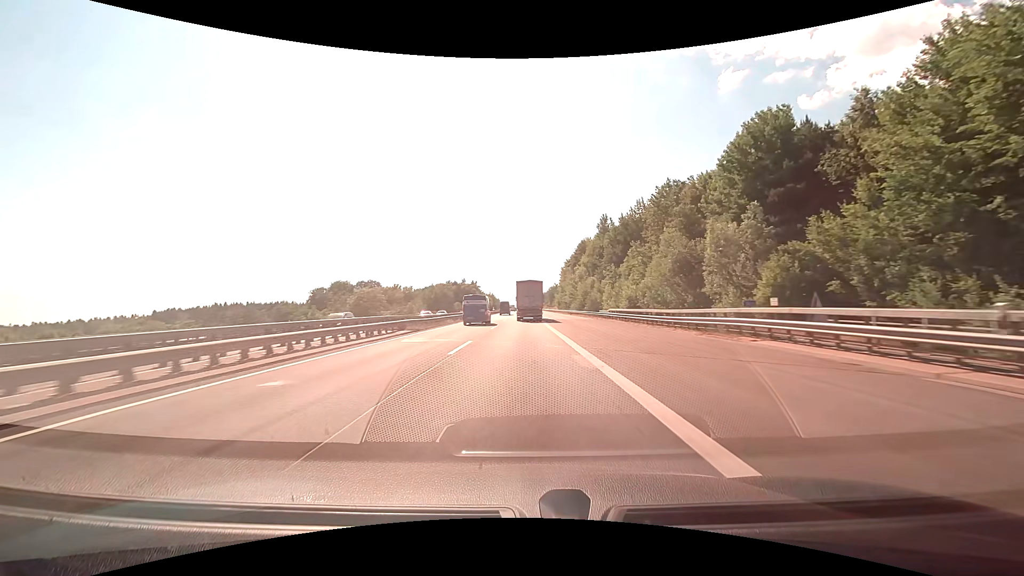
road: motorway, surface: asphalt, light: Day
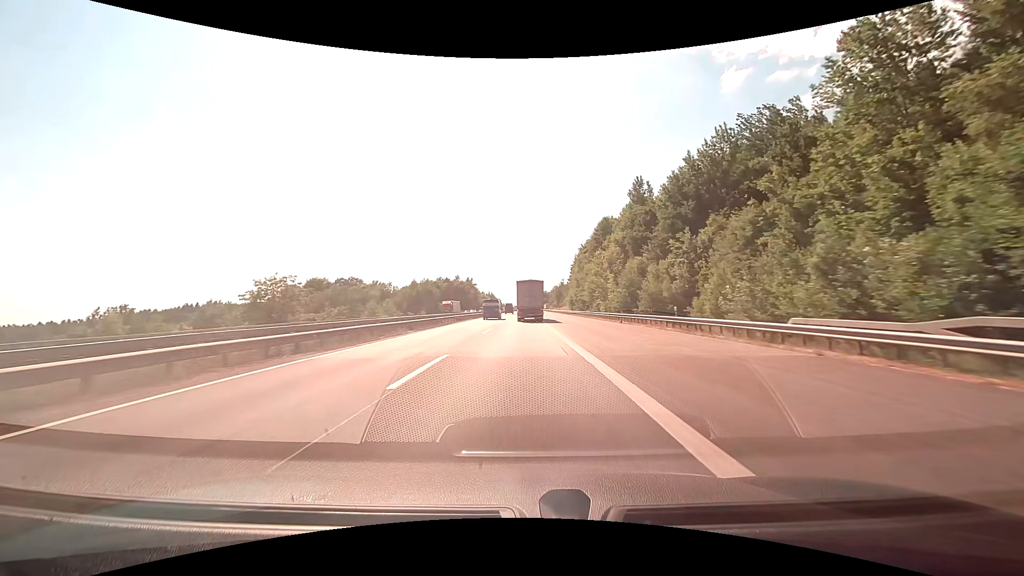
(0.0, +42.6) m; 0°
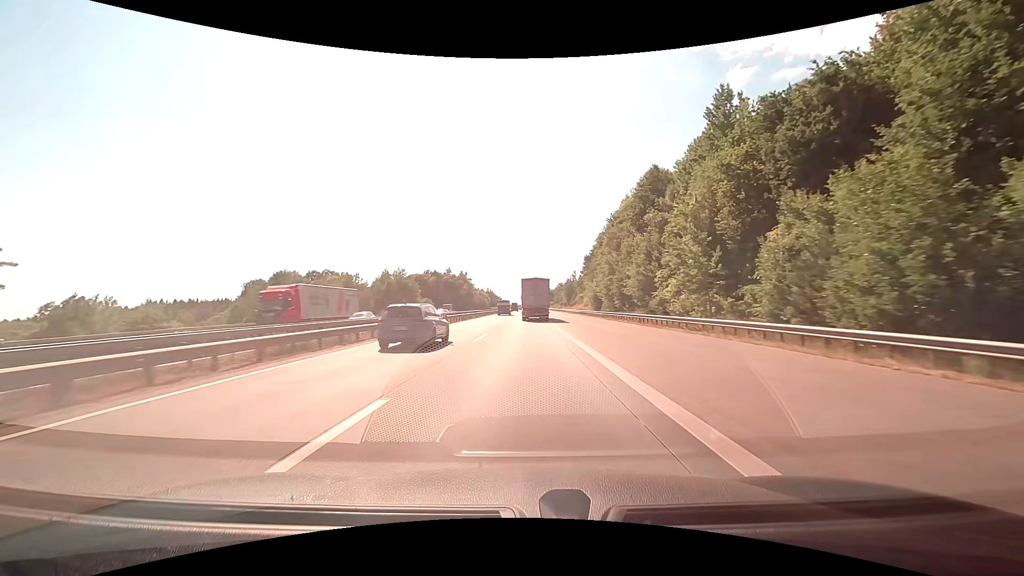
(-0.3, +43.2) m; 0°
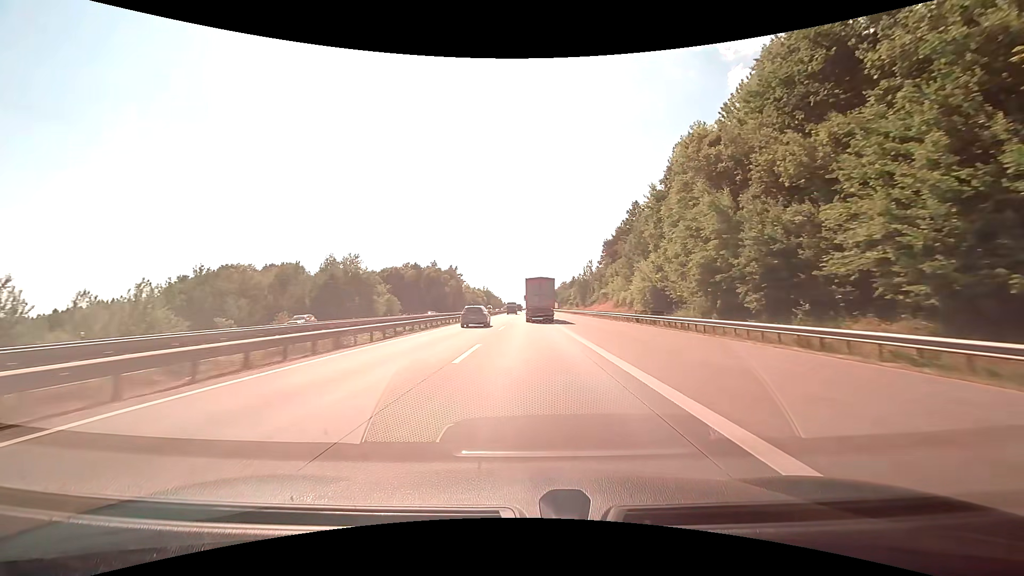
(-0.1, +43.3) m; 0°
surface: concrete
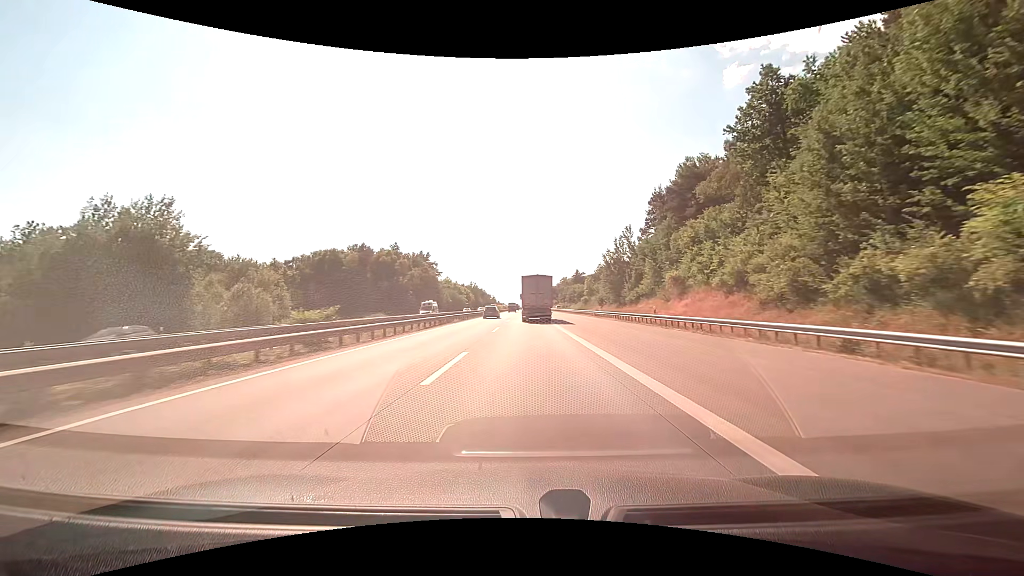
(+0.5, +57.6) m; +1°
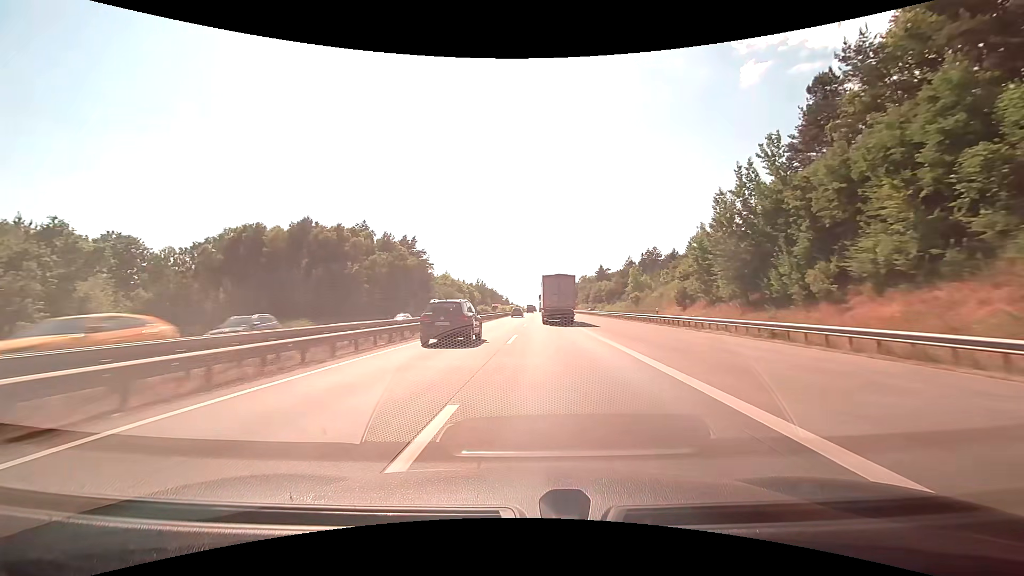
(-0.6, +44.1) m; -2°
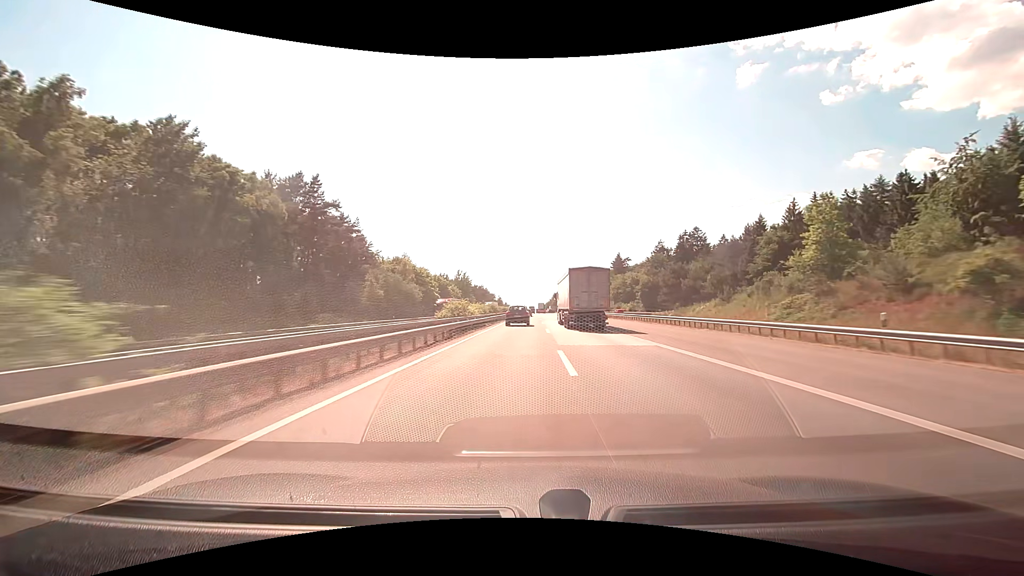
(-0.4, +63.6) m; 0°
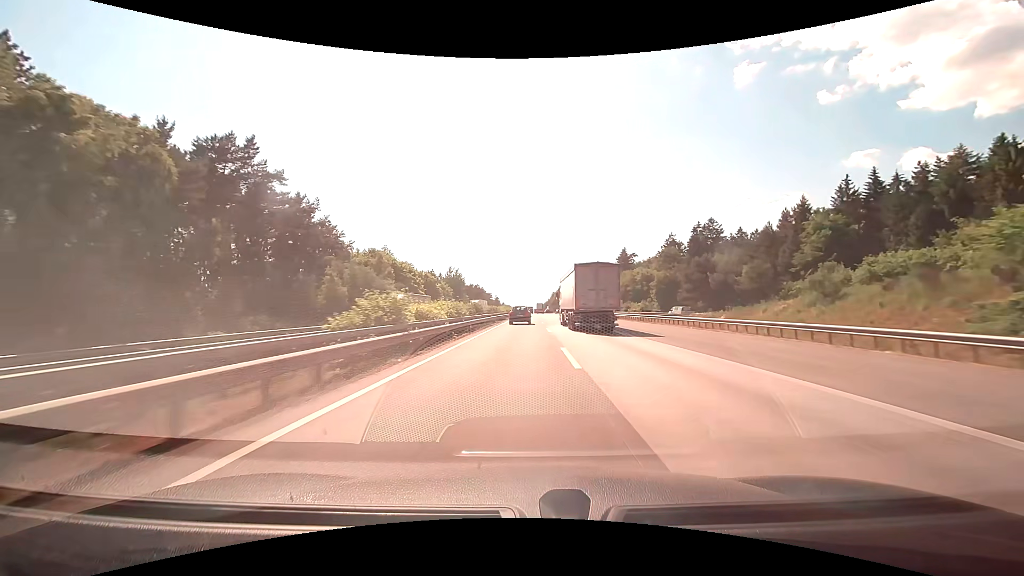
(0.0, +17.0) m; 0°
(0, +10) (0, +20) (0, +30) (0, +40) (0, +50) (0, +60) (0, +70) (0, +80) (+1, +90) (+1, +100) m
